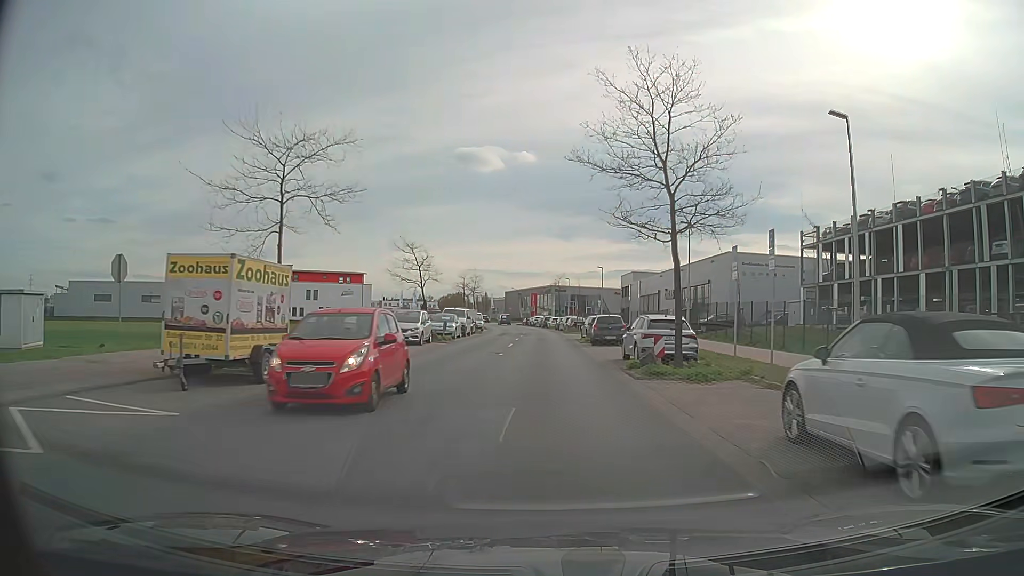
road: tertiary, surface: asphalt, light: Day
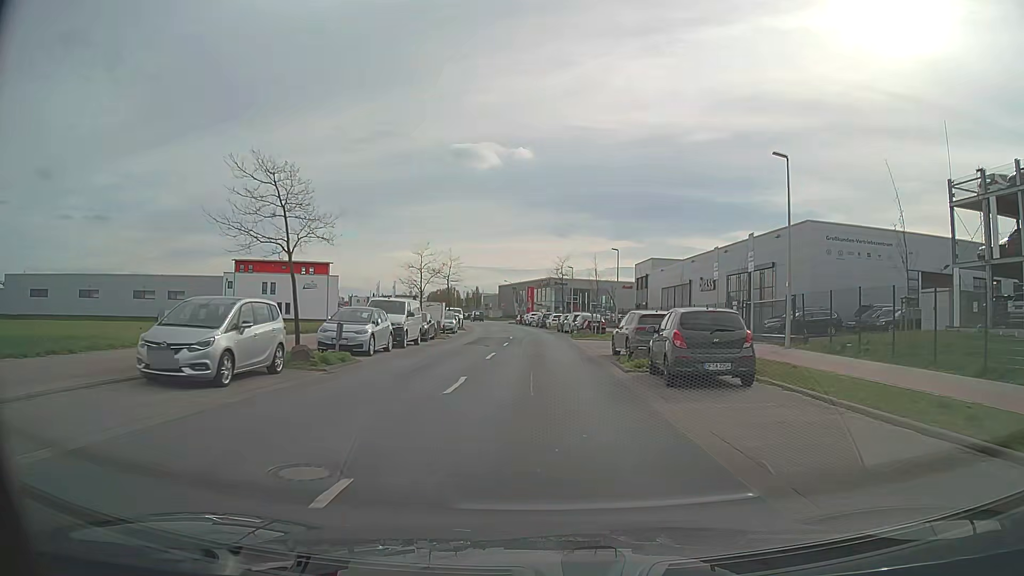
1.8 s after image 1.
(+0.1, +20.1) m; +1°
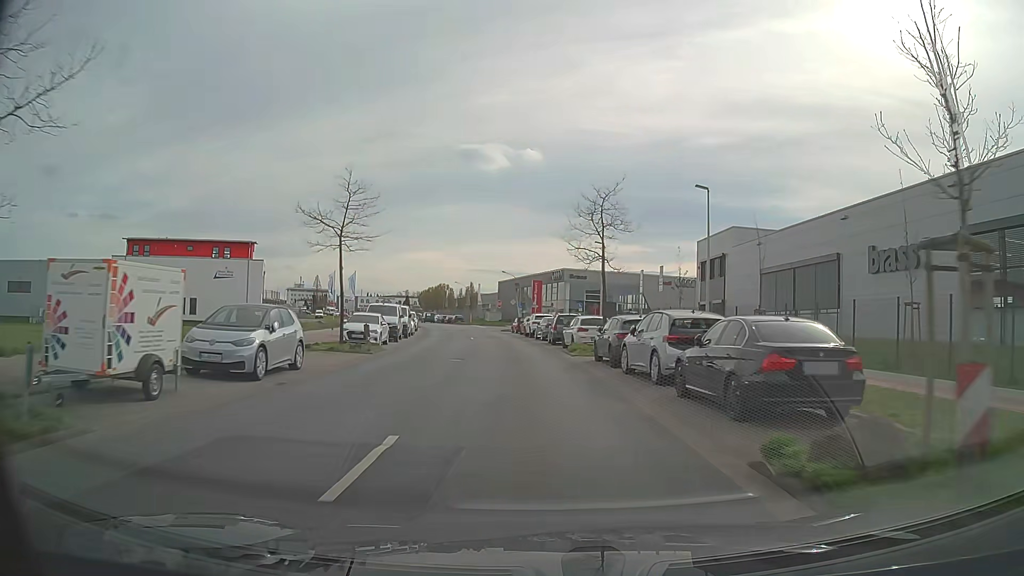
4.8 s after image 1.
(-0.4, +34.1) m; -1°
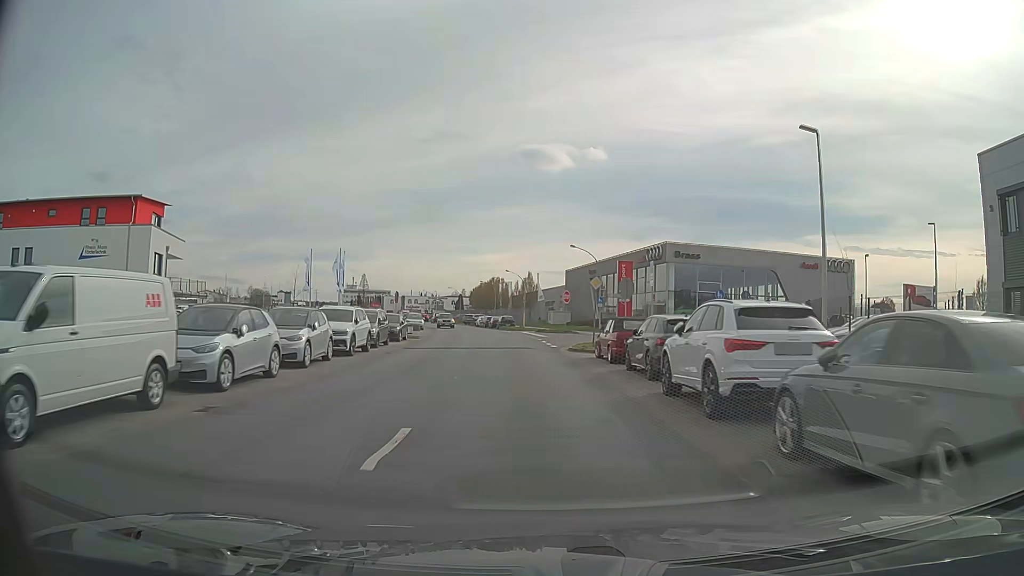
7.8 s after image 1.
(-2.2, +35.7) m; -6°
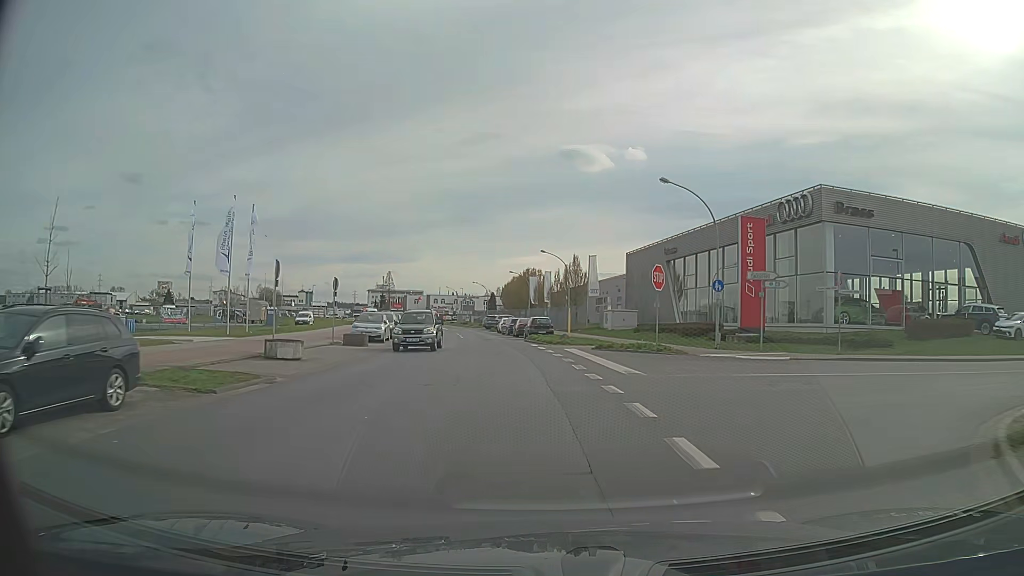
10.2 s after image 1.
(-0.9, +29.7) m; -4°
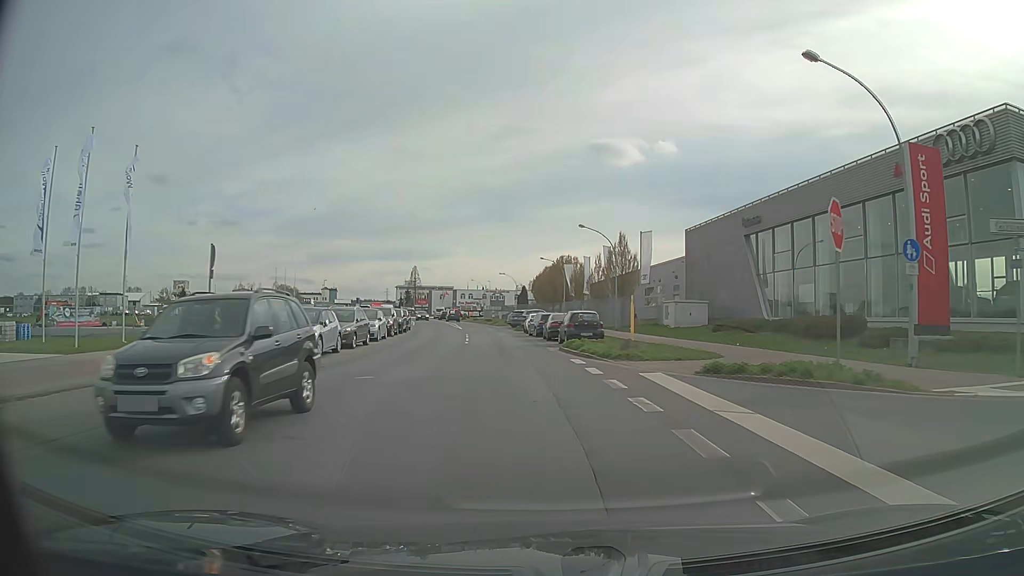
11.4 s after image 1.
(-0.3, +15.0) m; -3°
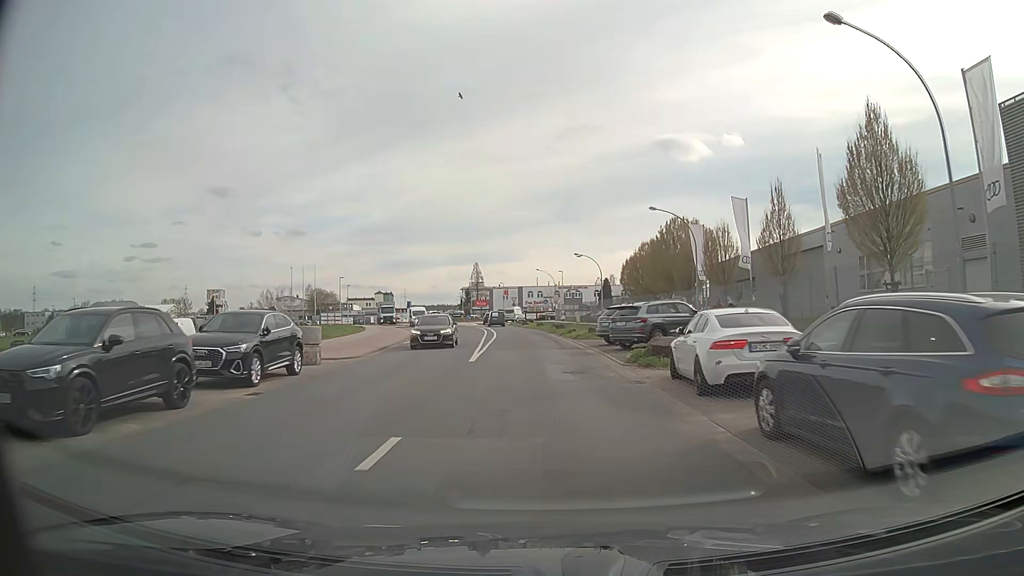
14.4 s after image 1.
(-2.0, +36.1) m; -6°
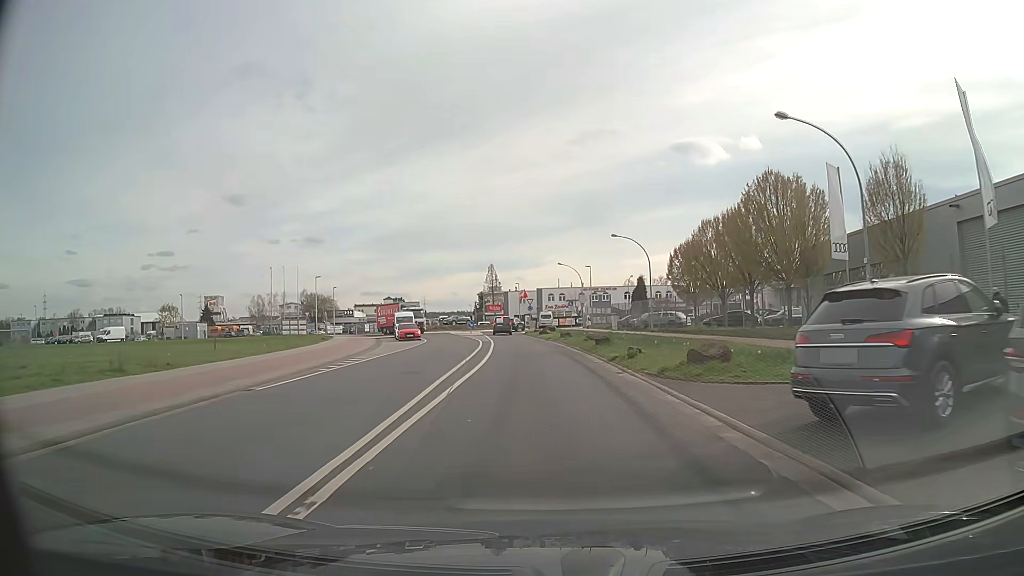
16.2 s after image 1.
(-0.2, +20.7) m; -2°
(0, +10) (0, +20) (0, +30) (-1, +40) (-2, +50) (-3, +60) (-4, +70) (-3, +80) (+1, +89) (+2, +99) m
